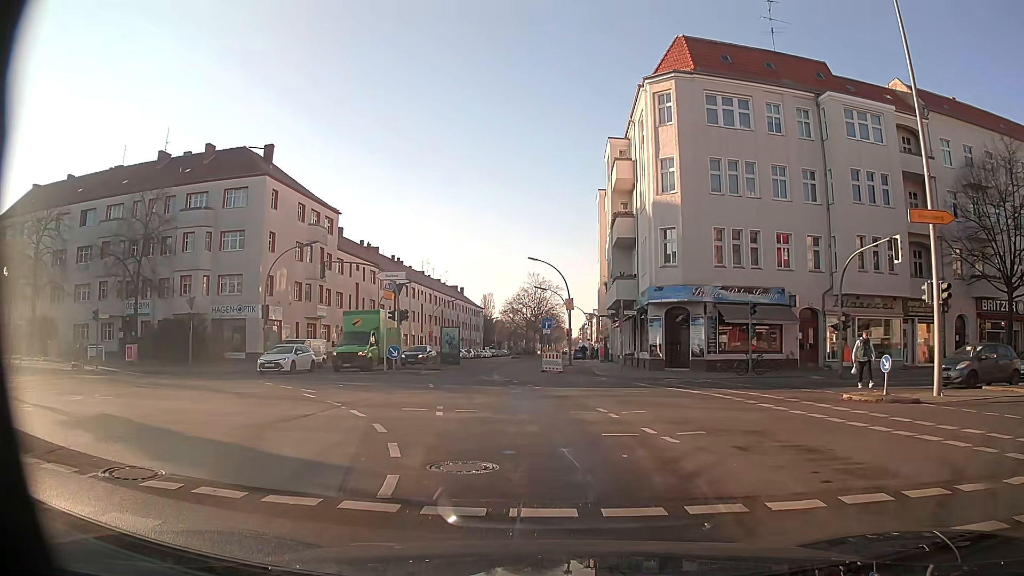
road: secondary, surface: asphalt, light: Day
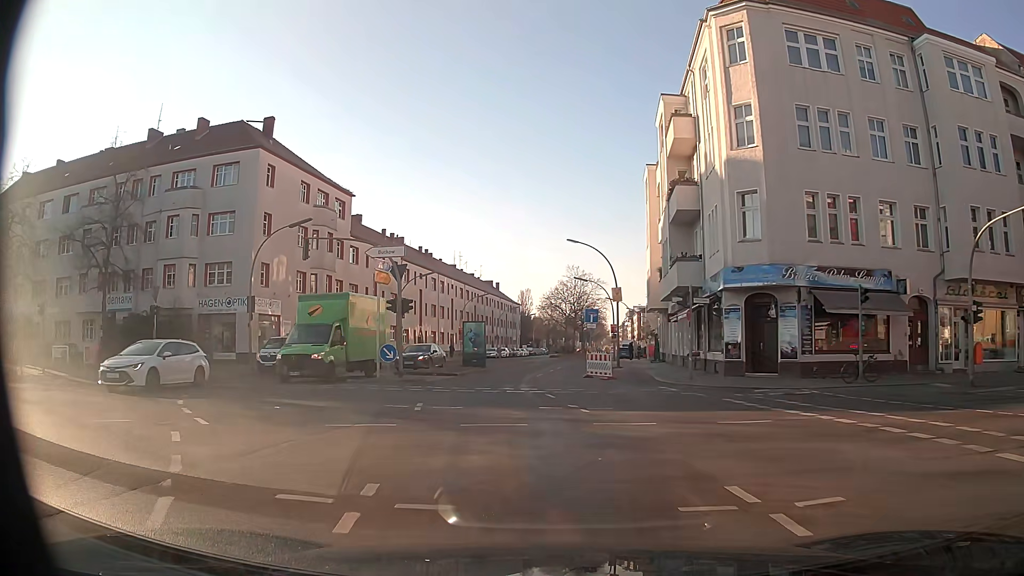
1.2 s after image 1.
(-0.2, +8.1) m; -4°
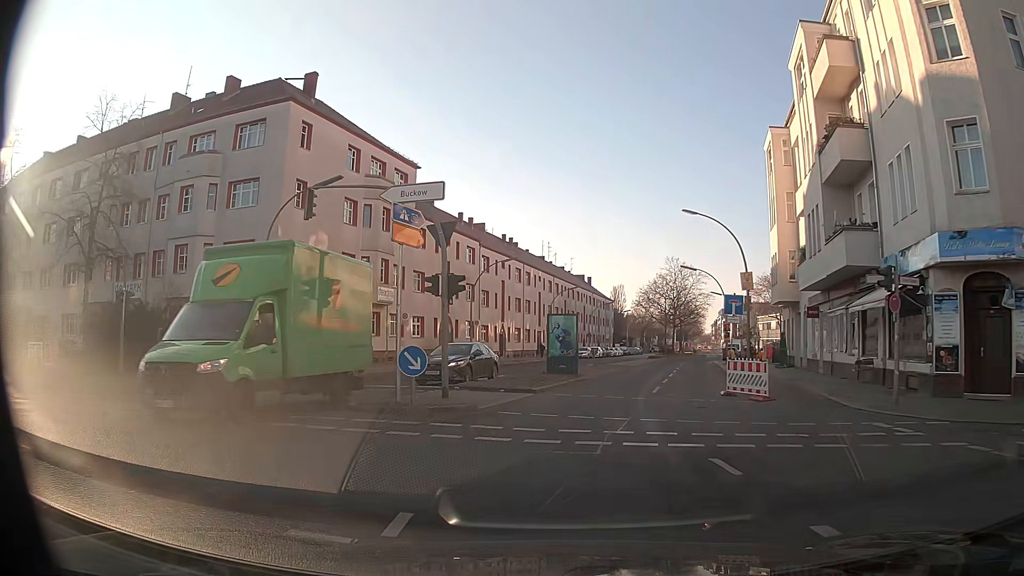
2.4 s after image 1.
(-0.7, +9.6) m; -8°
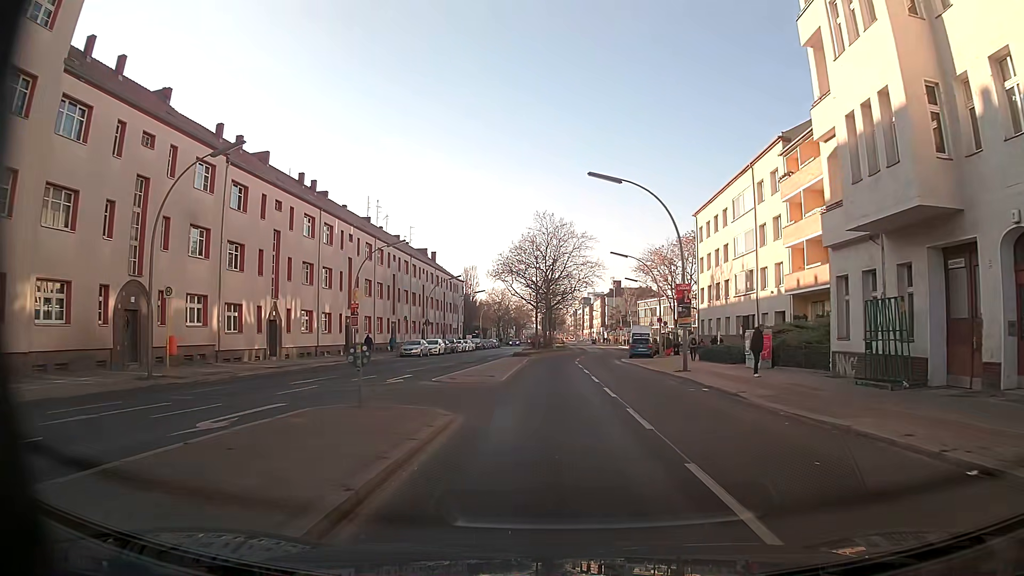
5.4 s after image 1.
(+3.2, +28.4) m; +12°
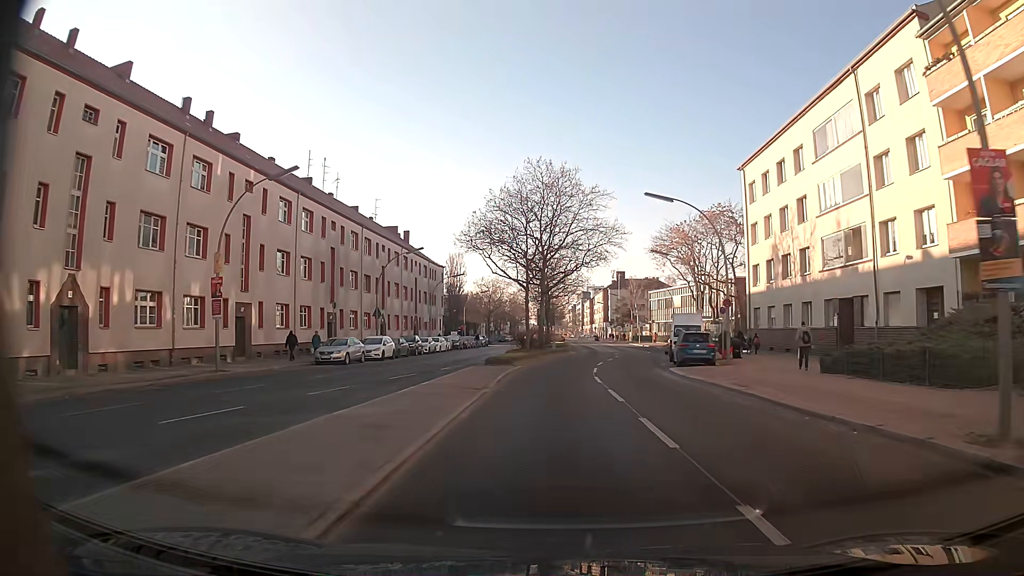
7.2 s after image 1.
(+0.3, +20.1) m; 0°
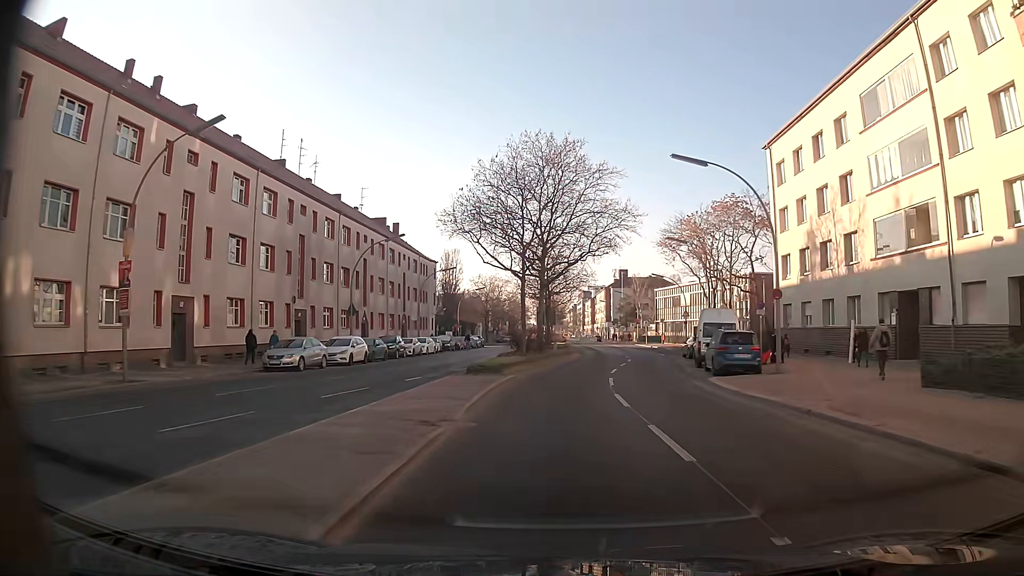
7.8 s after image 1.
(0.0, +6.8) m; 0°
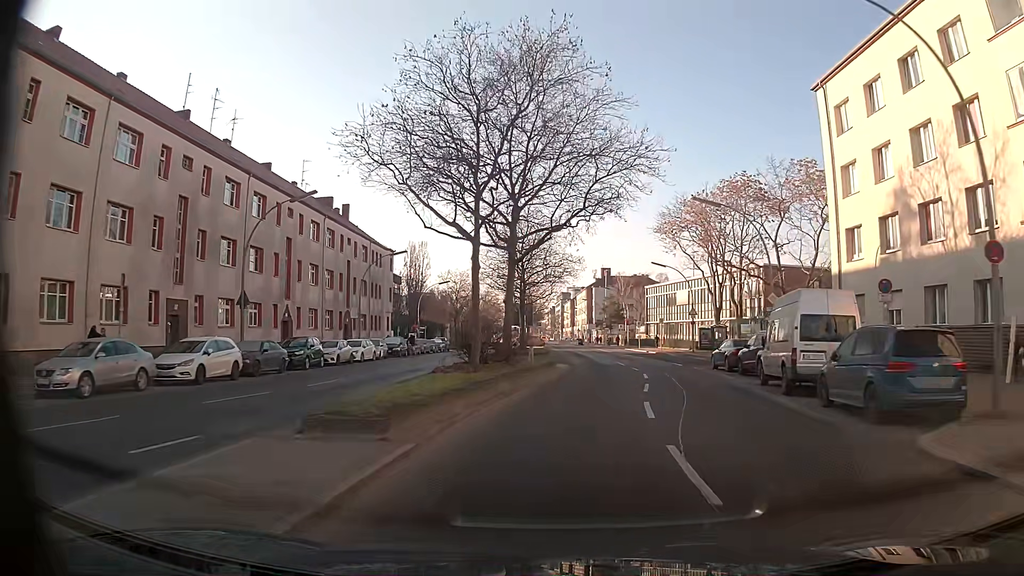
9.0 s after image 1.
(+0.3, +13.9) m; +2°
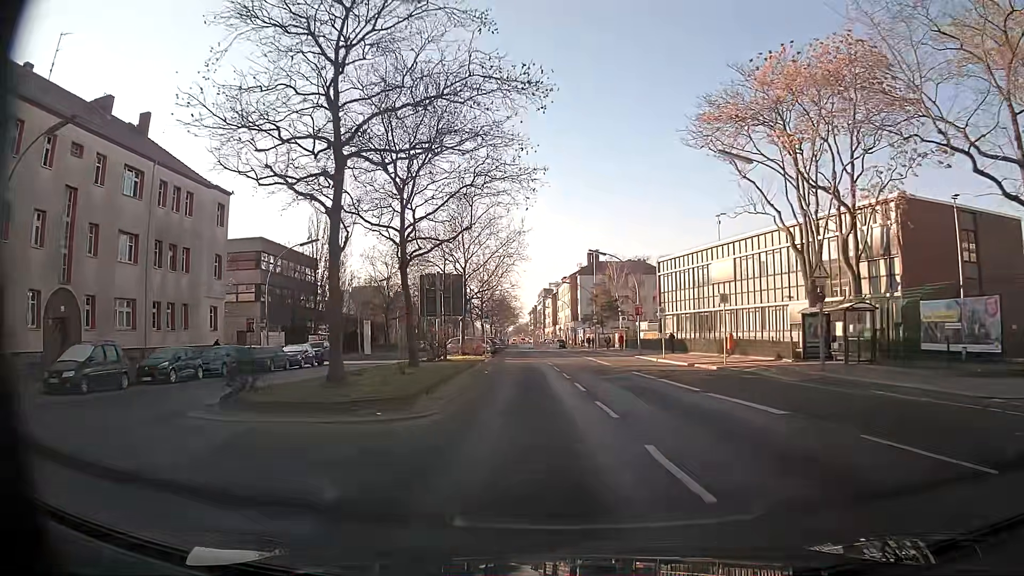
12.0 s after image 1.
(+1.9, +35.8) m; +1°
